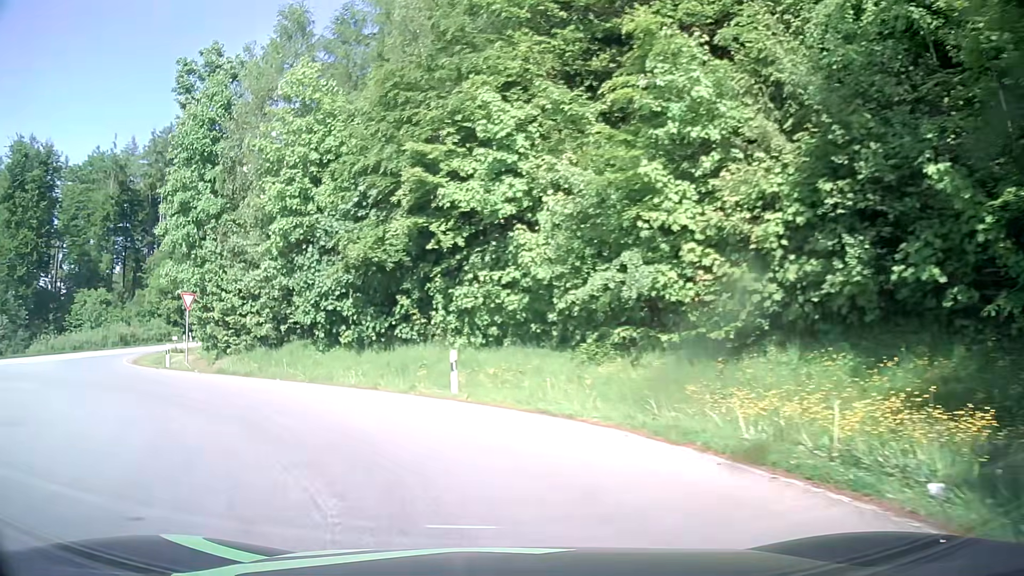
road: tertiary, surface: asphalt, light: Day
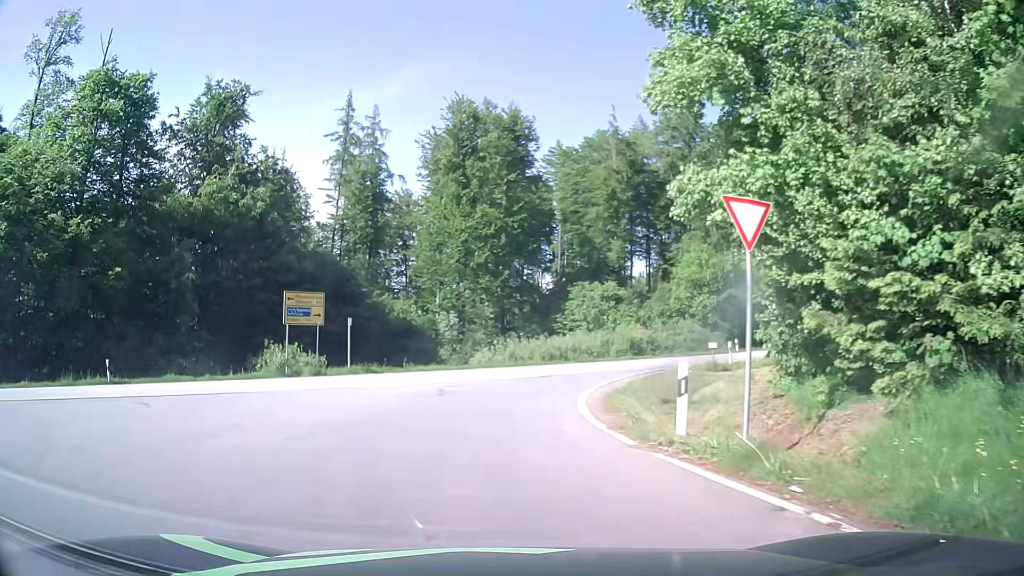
(-8.8, +19.0) m; -47°
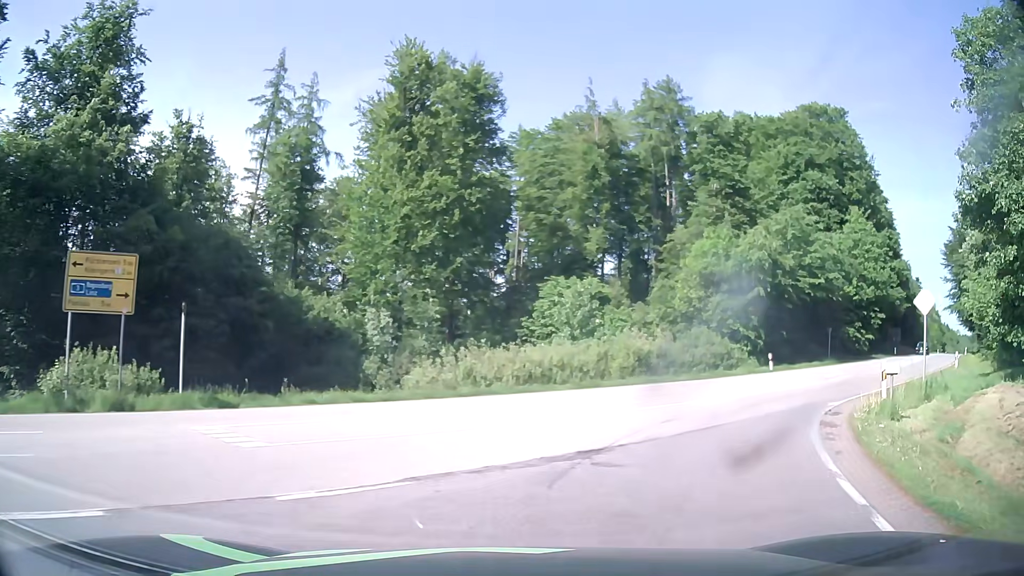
(-0.5, +15.2) m; +5°
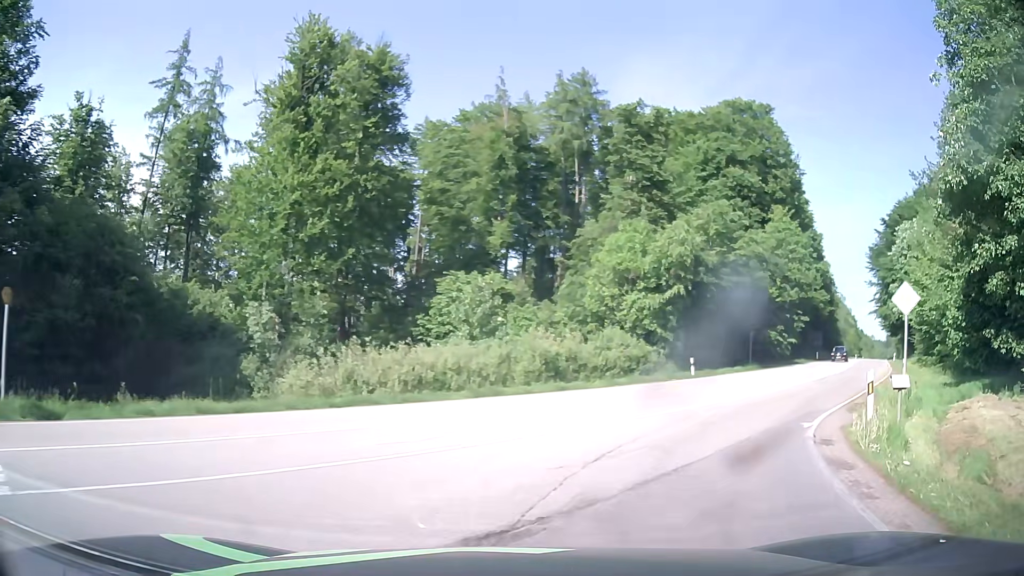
(+0.2, +3.9) m; +7°
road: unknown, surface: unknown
(+2, +10) (+7, +18) (+14, +26) (+19, +34) (+25, +42) (+31, +51) (+36, +59) (+42, +67) (+48, +75) (+53, +84) m
